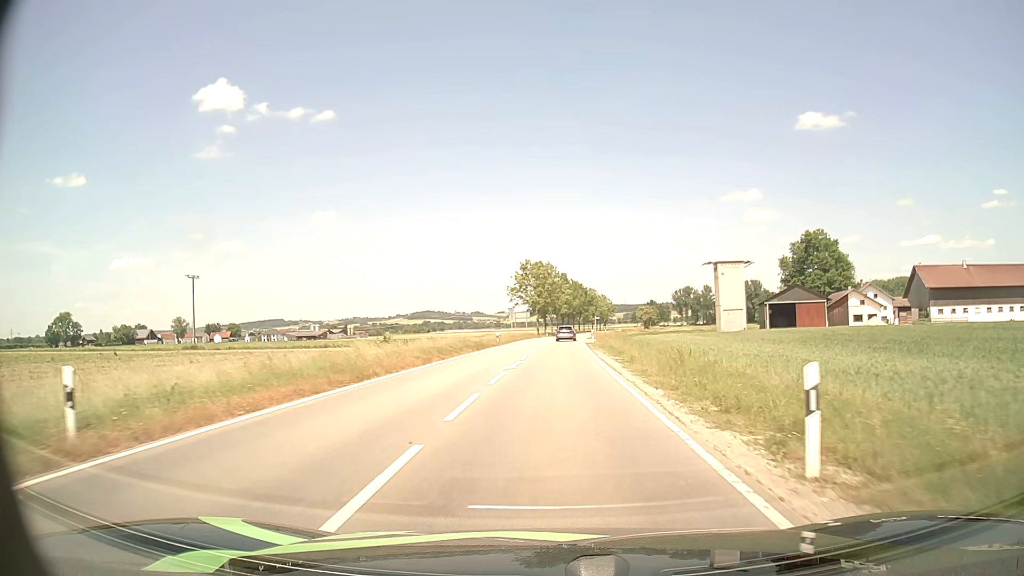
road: tertiary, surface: asphalt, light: Day
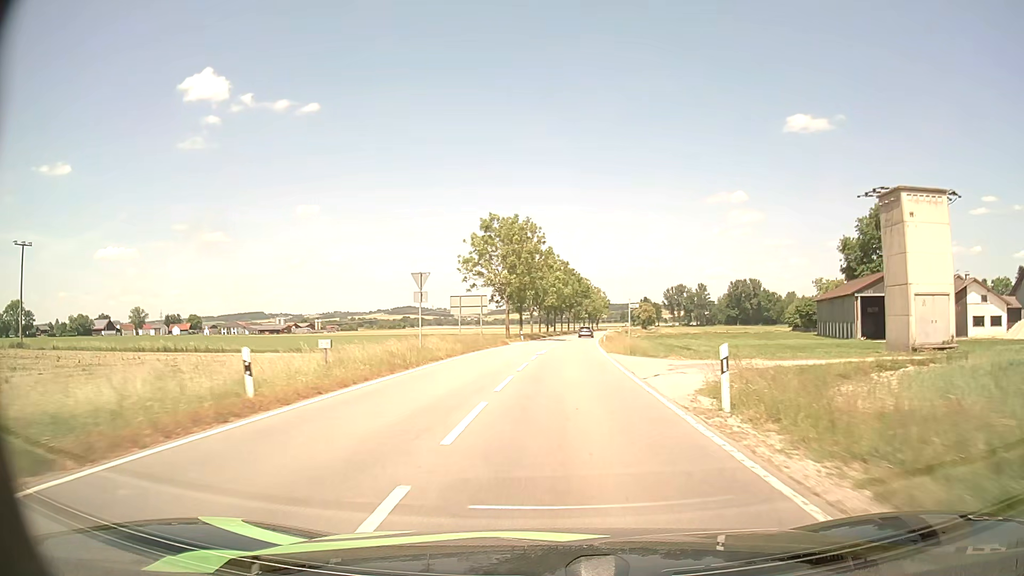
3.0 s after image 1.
(+0.5, +44.8) m; +1°
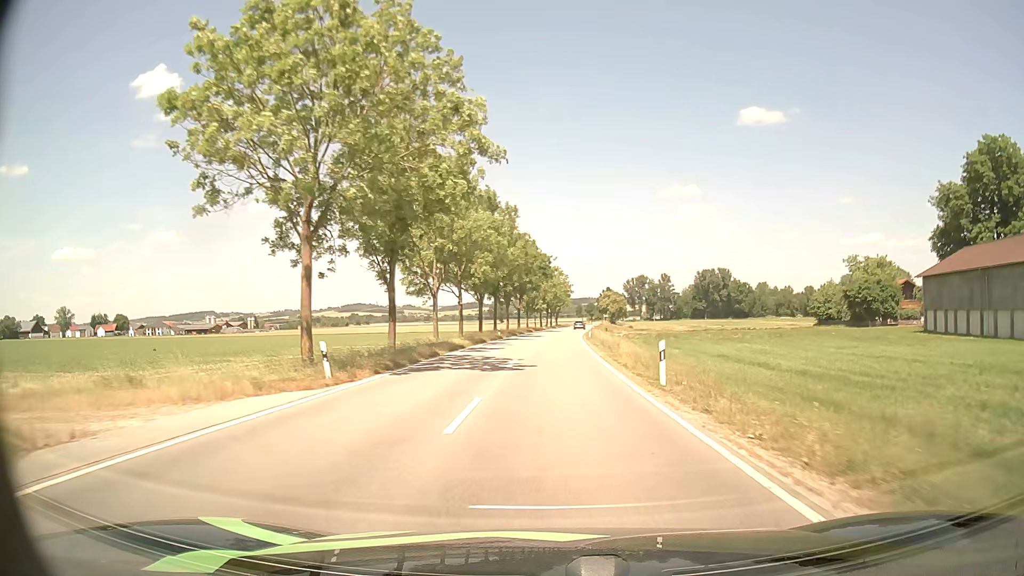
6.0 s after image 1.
(+1.6, +48.2) m; +4°
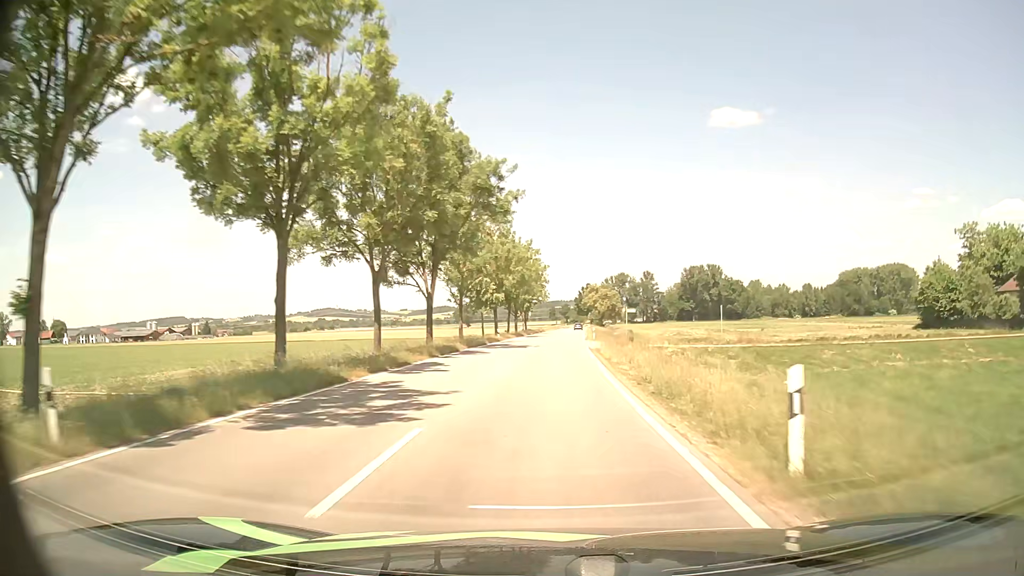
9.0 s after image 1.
(+1.1, +52.6) m; +3°
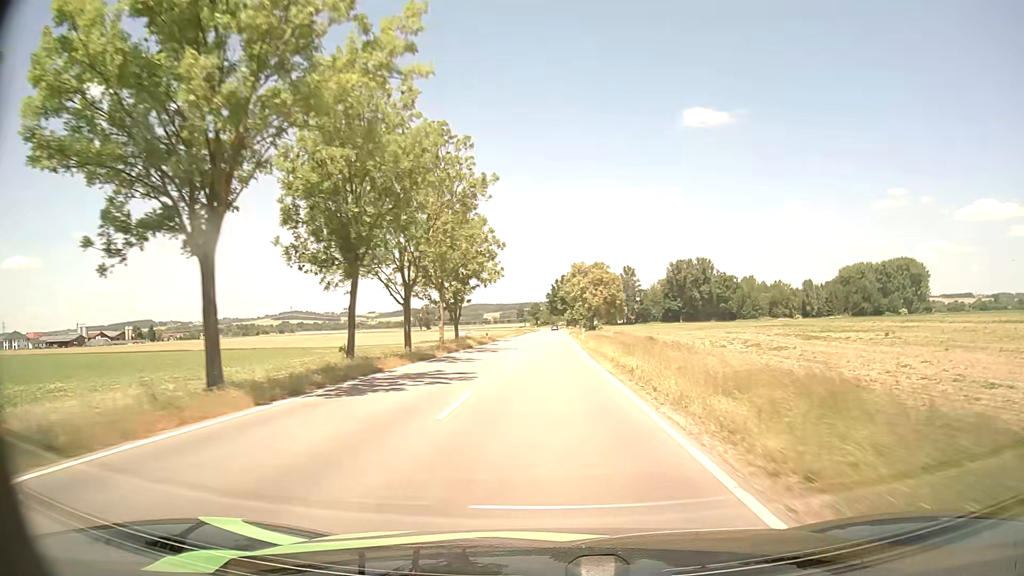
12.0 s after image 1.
(+1.1, +55.9) m; +2°
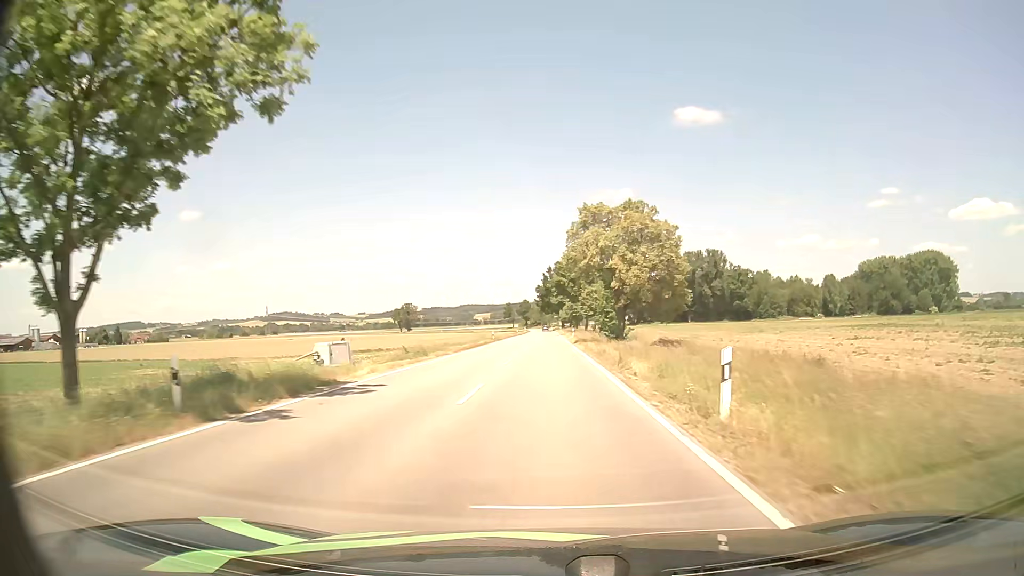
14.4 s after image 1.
(+0.3, +46.8) m; 0°
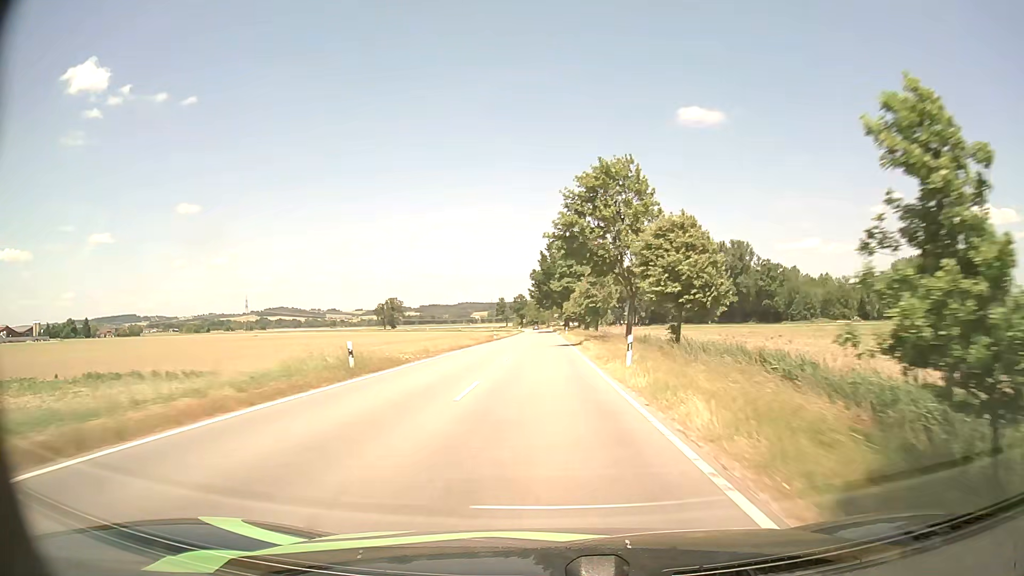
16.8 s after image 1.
(+0.3, +48.3) m; 0°
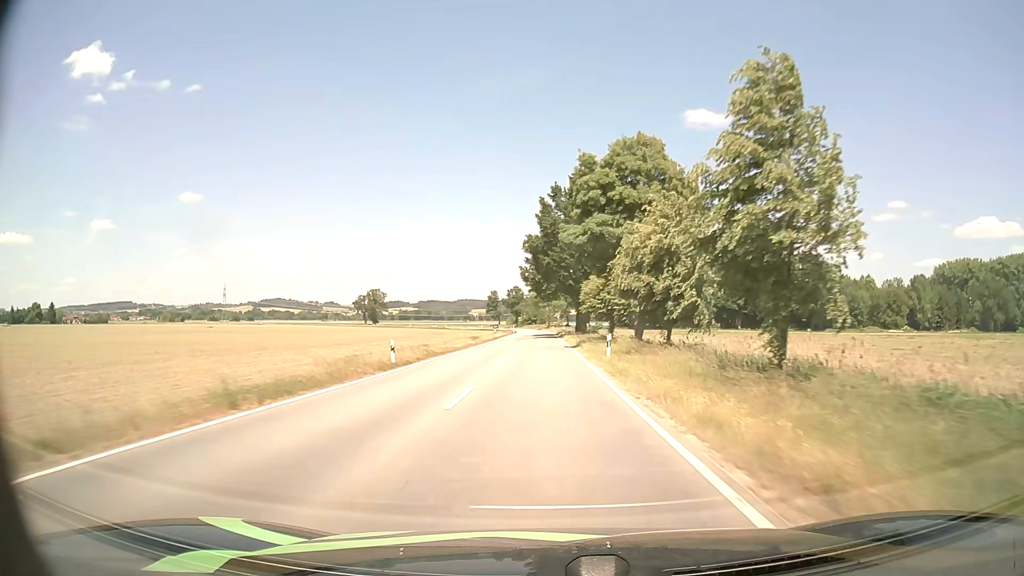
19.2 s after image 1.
(-0.1, +49.7) m; 0°
(0, +10) (0, +20) (0, +30) (0, +40) (0, +50) (0, +60) (0, +70) (0, +80) (0, +90) (-1, +100) m
